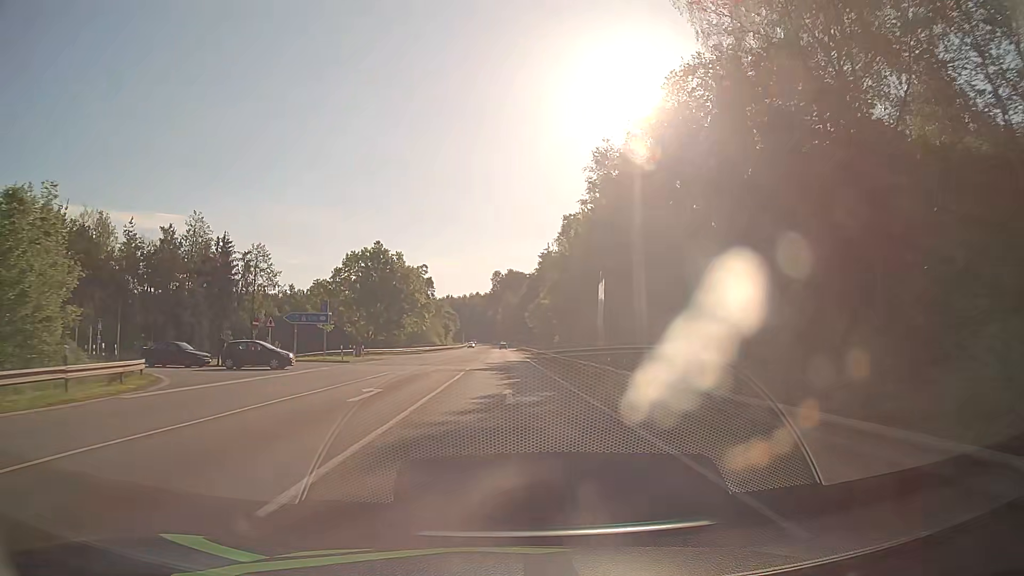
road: secondary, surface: asphalt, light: Day
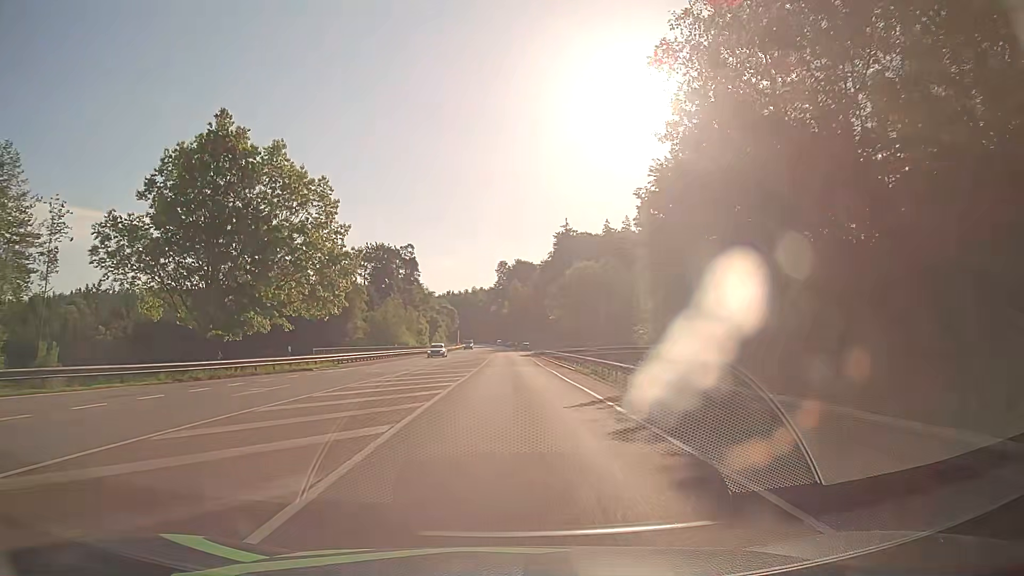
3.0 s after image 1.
(-0.3, +53.9) m; 0°
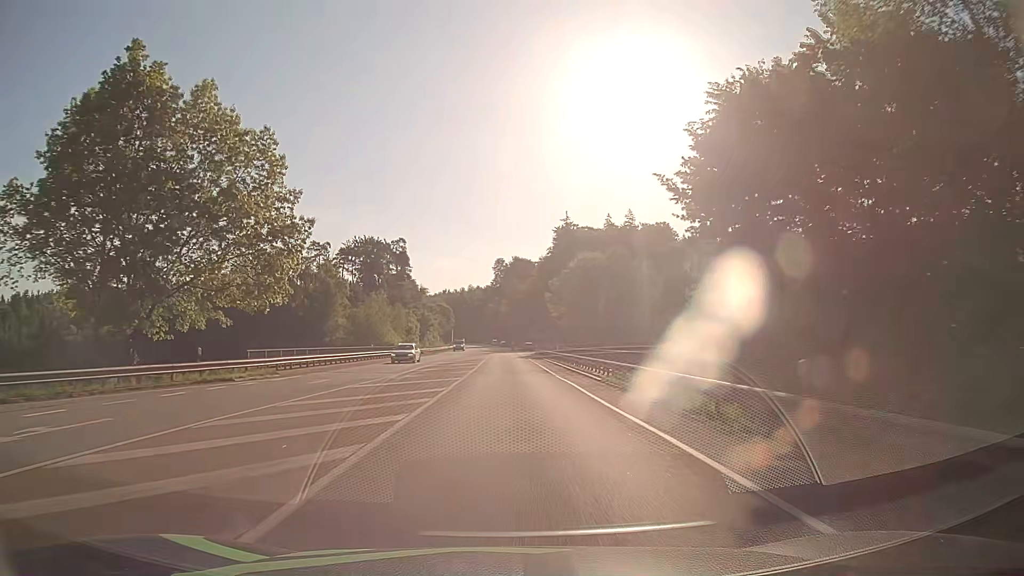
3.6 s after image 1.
(0.0, +10.8) m; 0°
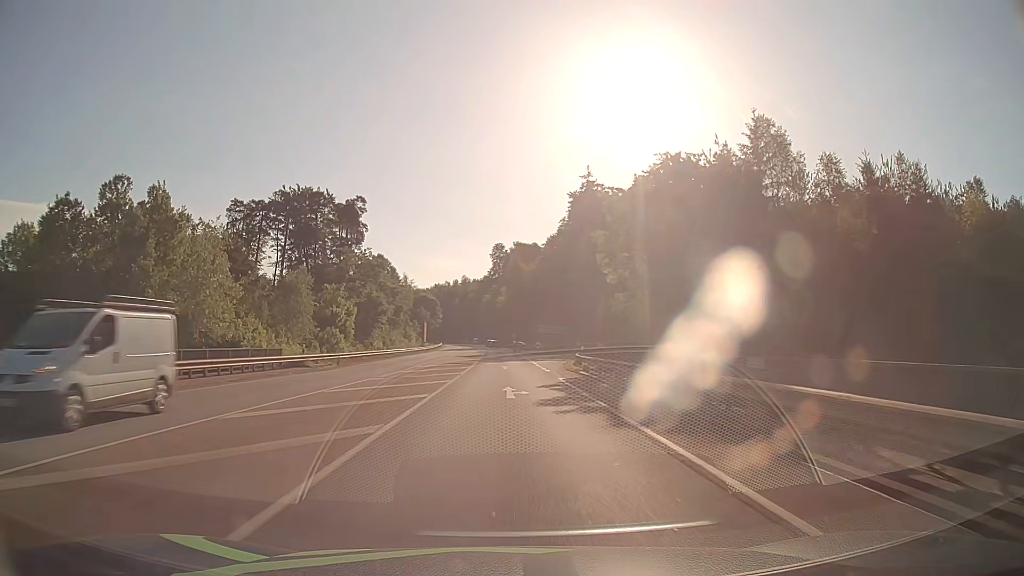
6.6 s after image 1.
(0.0, +53.9) m; 0°
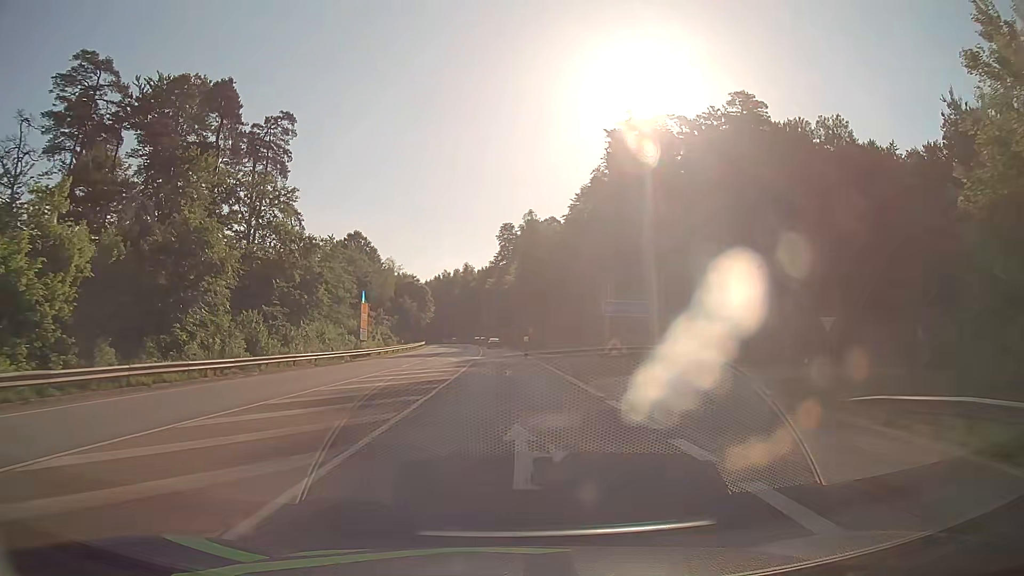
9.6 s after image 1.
(-0.5, +50.7) m; -1°
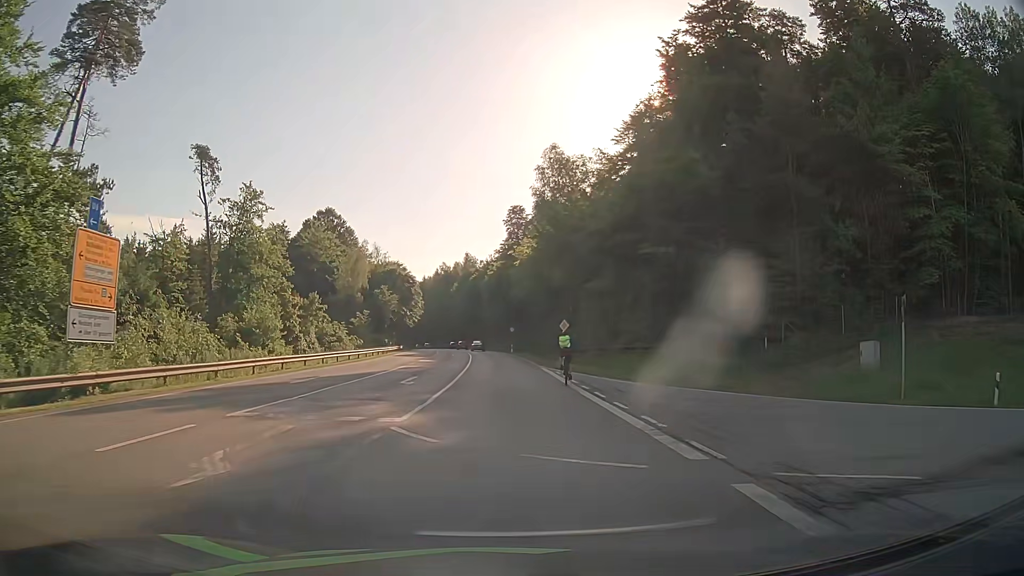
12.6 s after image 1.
(-0.4, +38.3) m; -1°
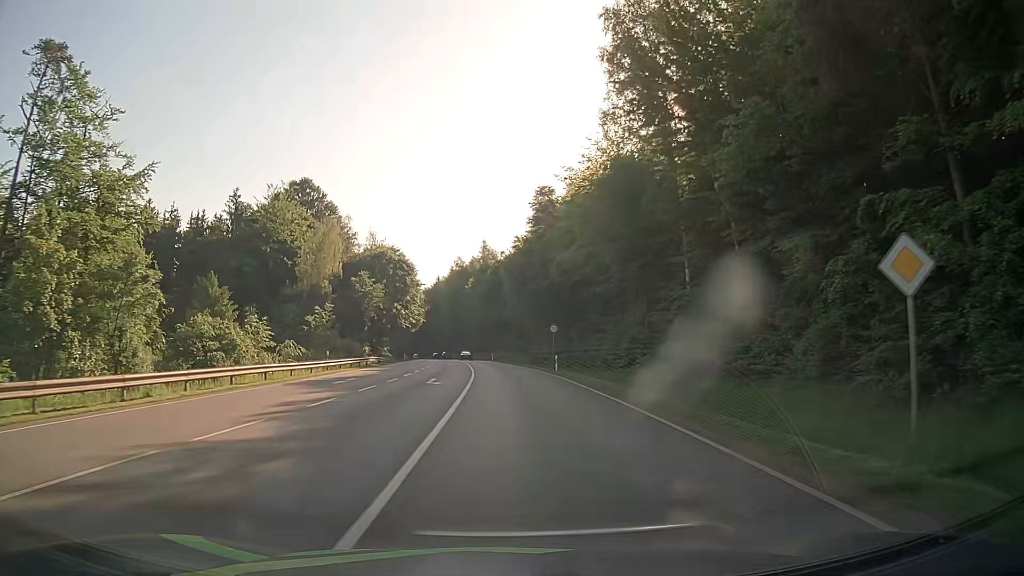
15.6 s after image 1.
(-0.8, +36.4) m; -2°
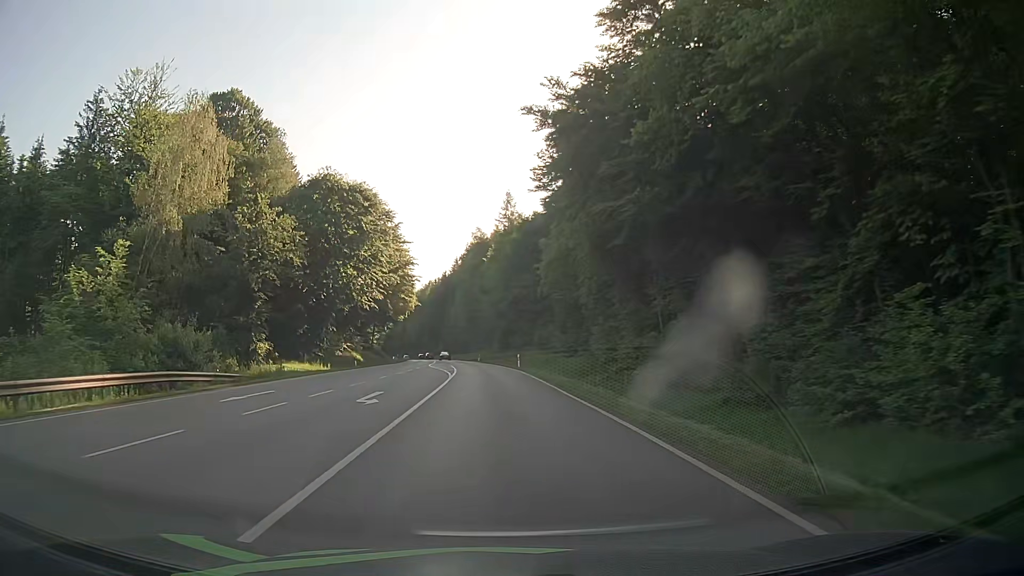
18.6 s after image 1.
(-0.3, +44.9) m; -2°
(0, +10) (-1, +20) (-1, +30) (-2, +40) (-3, +50) (-4, +60) (-5, +70) (-6, +80) (-7, +90) (-9, +100) m
